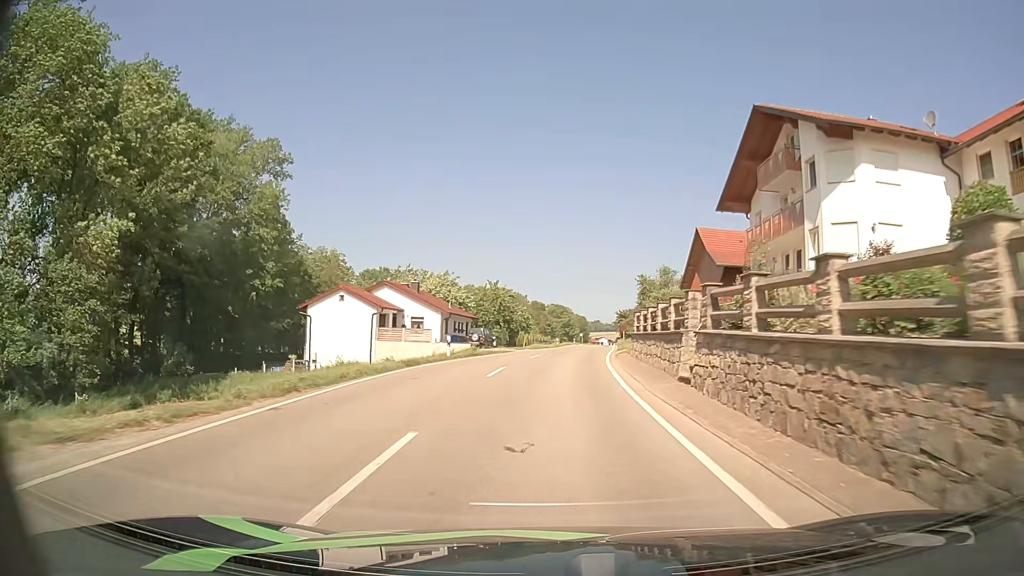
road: tertiary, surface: asphalt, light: Day
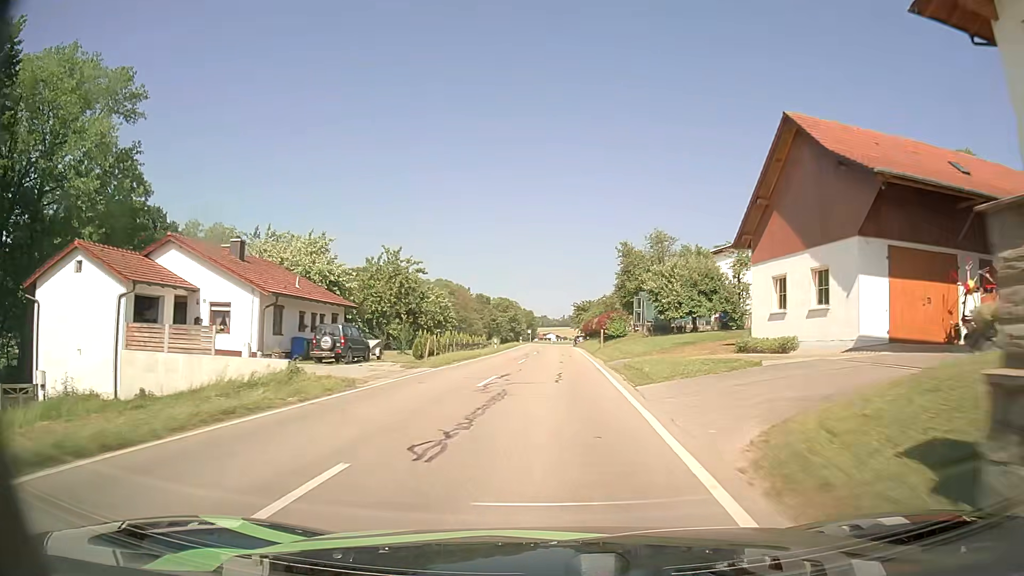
(+0.9, +26.9) m; +4°
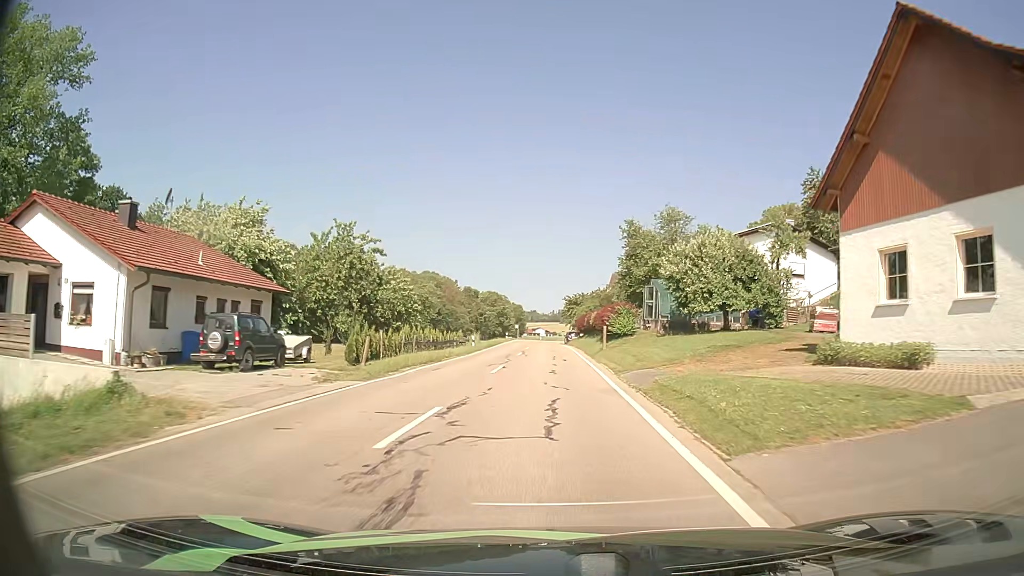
(+0.1, +9.1) m; +1°
(0, +10) (0, +20) (0, +30) (0, +40) (0, +50) (0, +60) (0, +70) (0, +80) (0, +90) (+1, +100) m
